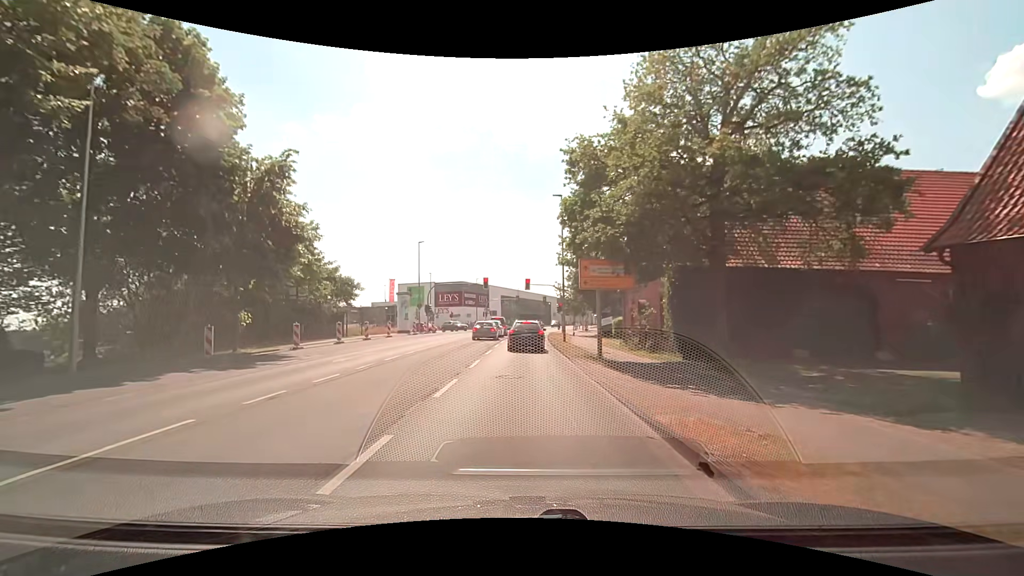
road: secondary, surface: asphalt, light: Day
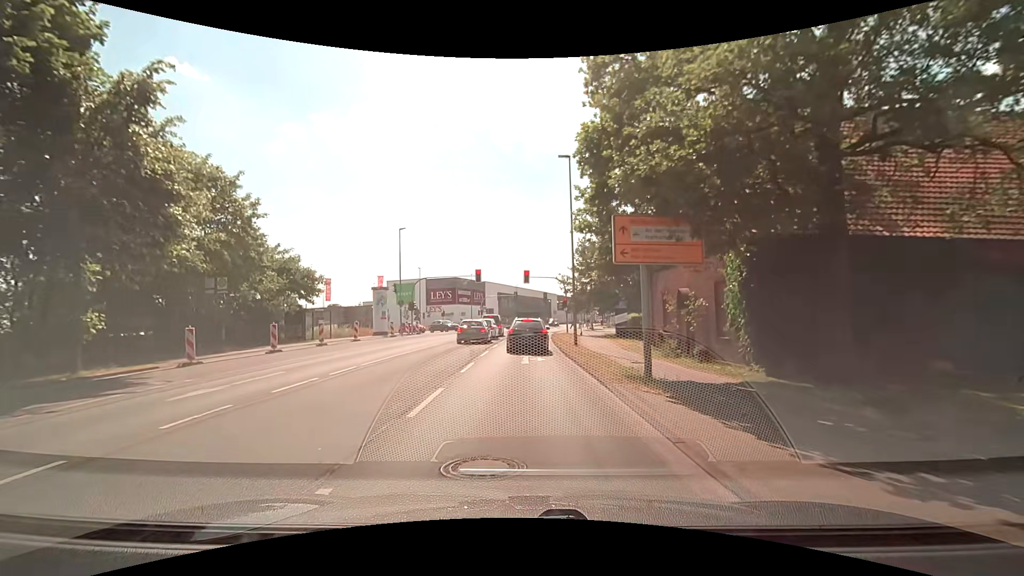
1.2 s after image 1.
(0.0, +7.8) m; 0°
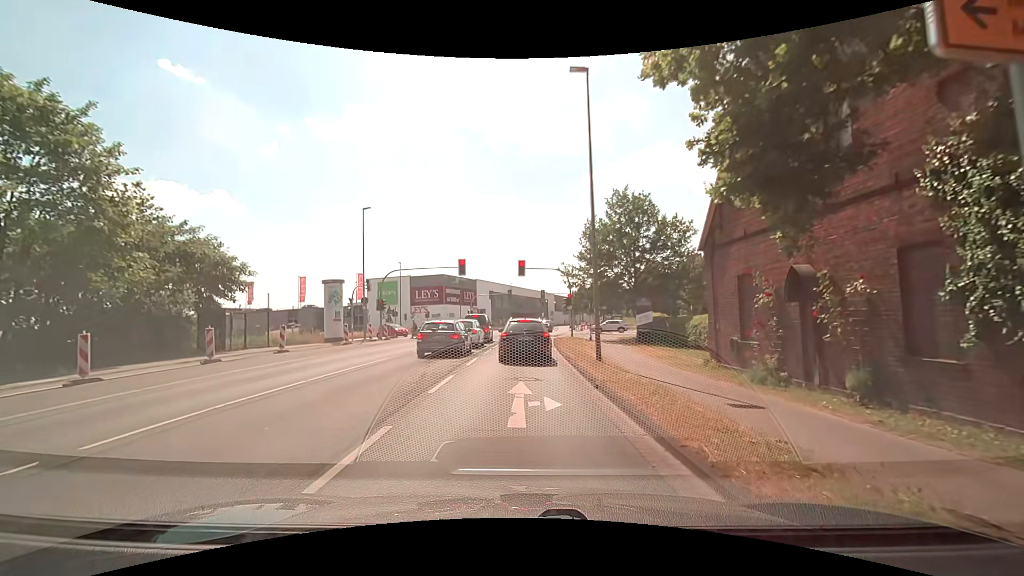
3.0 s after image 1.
(0.0, +9.4) m; +1°
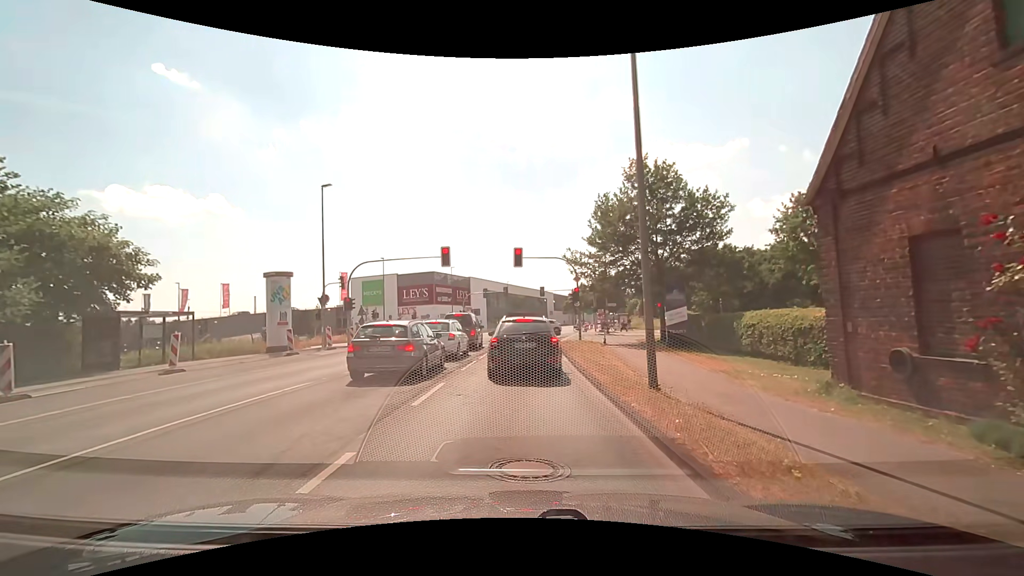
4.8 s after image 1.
(-0.1, +7.1) m; -1°
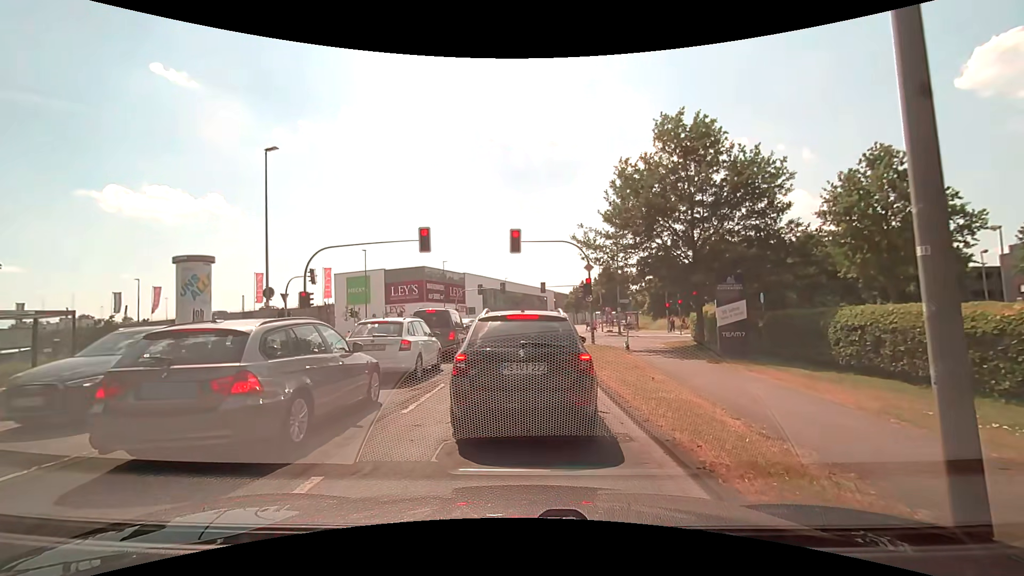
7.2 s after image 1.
(+0.1, +6.5) m; +2°
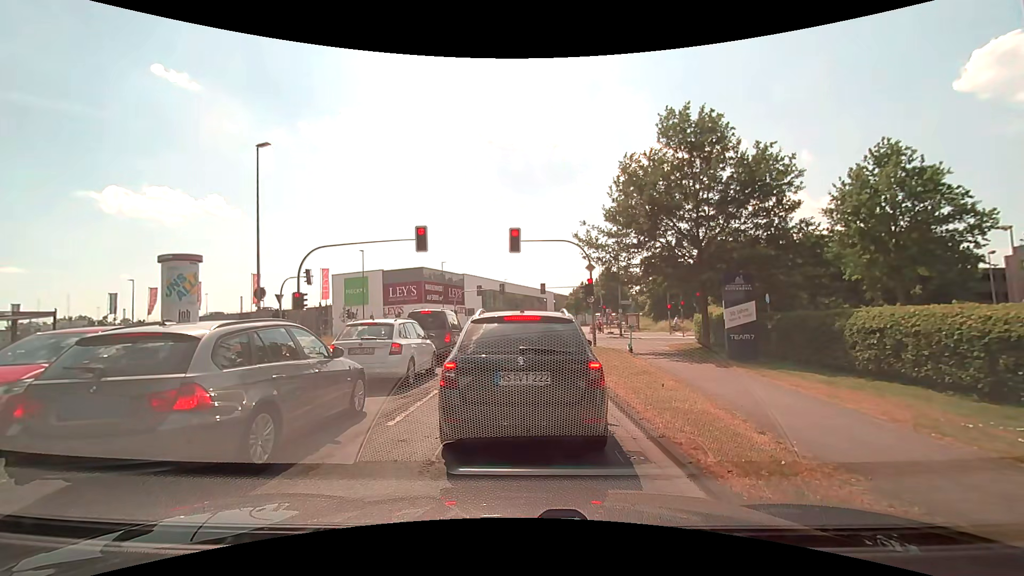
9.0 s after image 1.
(0.0, +0.7) m; -2°
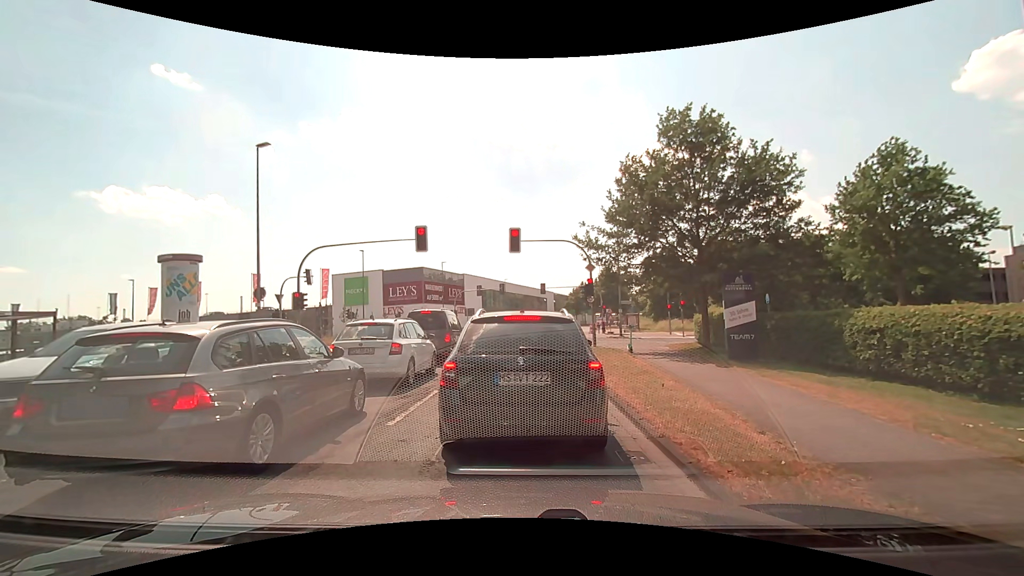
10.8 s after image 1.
(0.0, 0.0) m; 0°
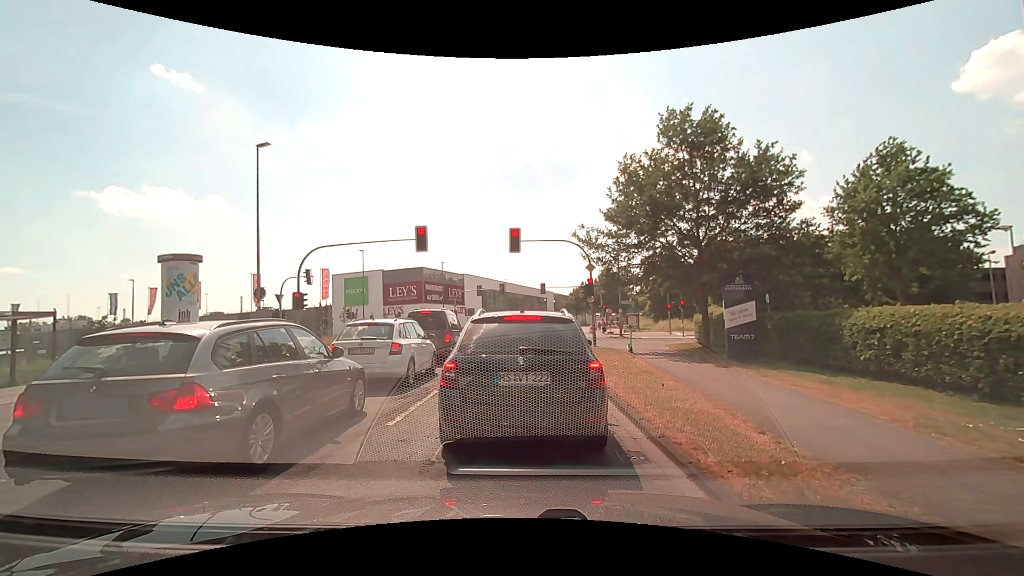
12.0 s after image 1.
(0.0, 0.0) m; 0°
(0, +10) (0, +20) (+1, +30) (+2, +40) (+4, +50) (+5, +60) (+7, +70) (+9, +79) (+11, +89) (+13, +99) m
